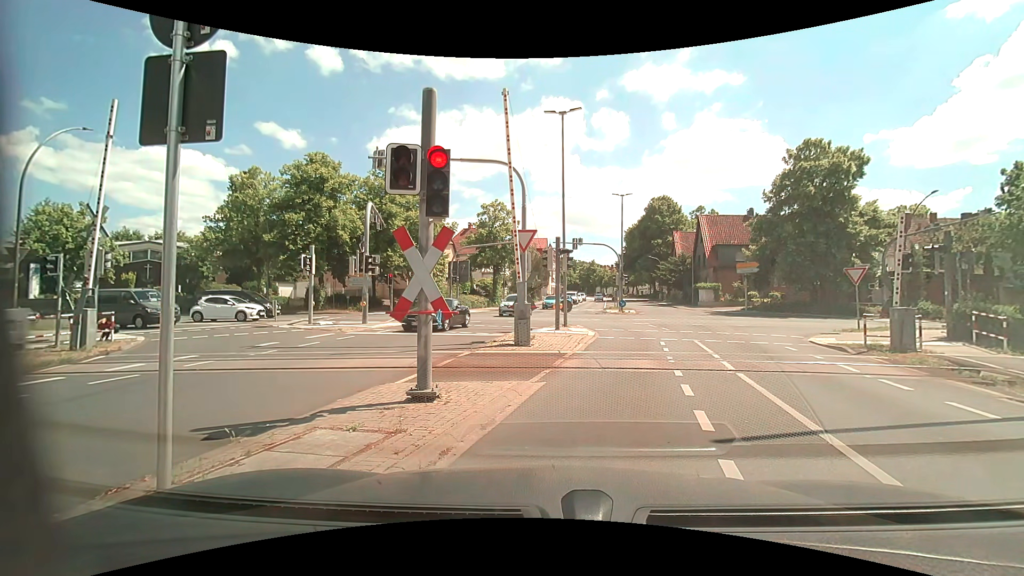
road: tertiary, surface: asphalt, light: Day
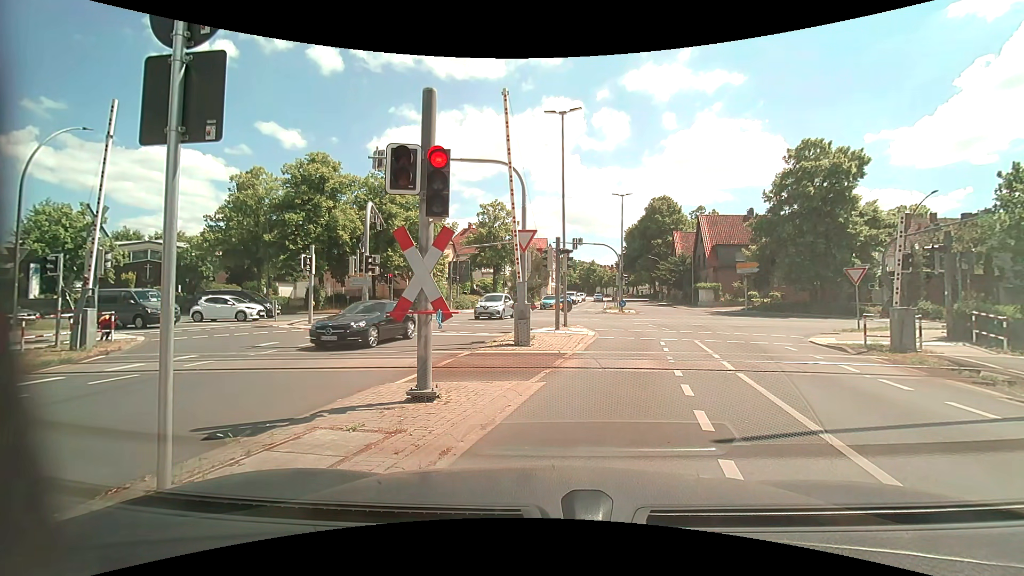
(0.0, 0.0) m; 0°
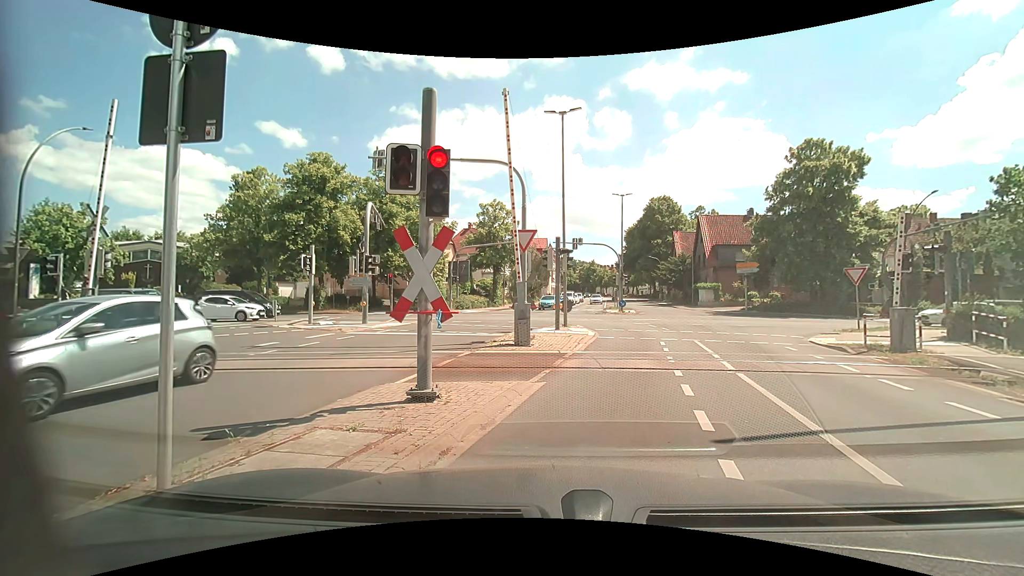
(0.0, 0.0) m; 0°
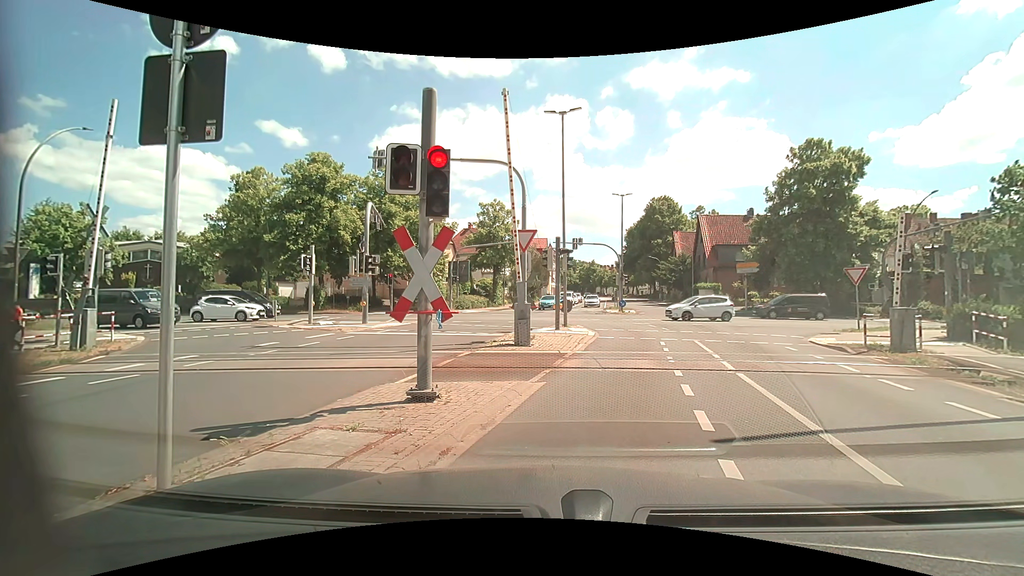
(0.0, 0.0) m; 0°
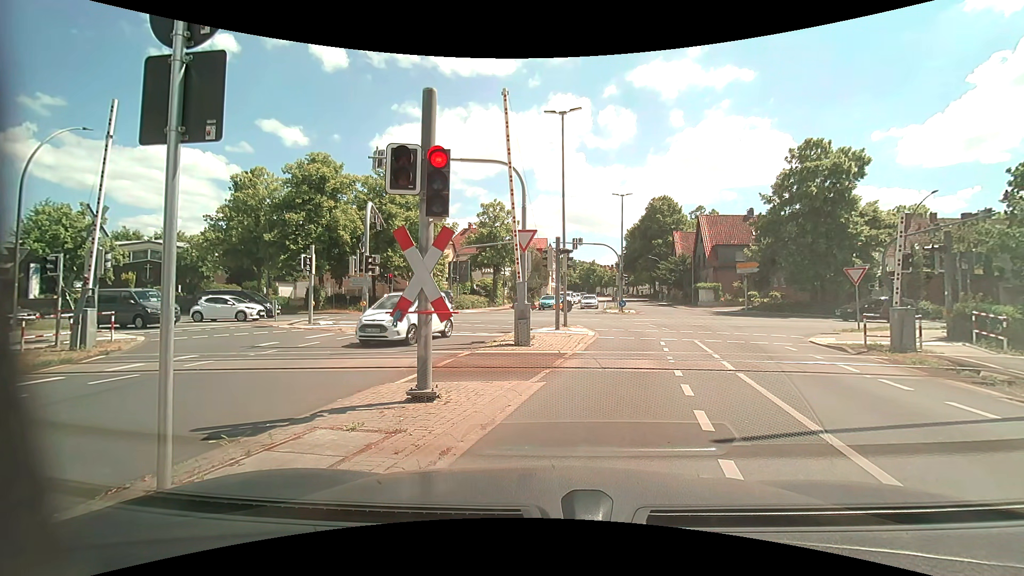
(0.0, 0.0) m; 0°
(+2, +10) (+5, +19) (+5, +29) (-1, +37) (-11, +39) (-21, +39) (-31, +39) (-41, +39) (-51, +38) (-61, +37) m
